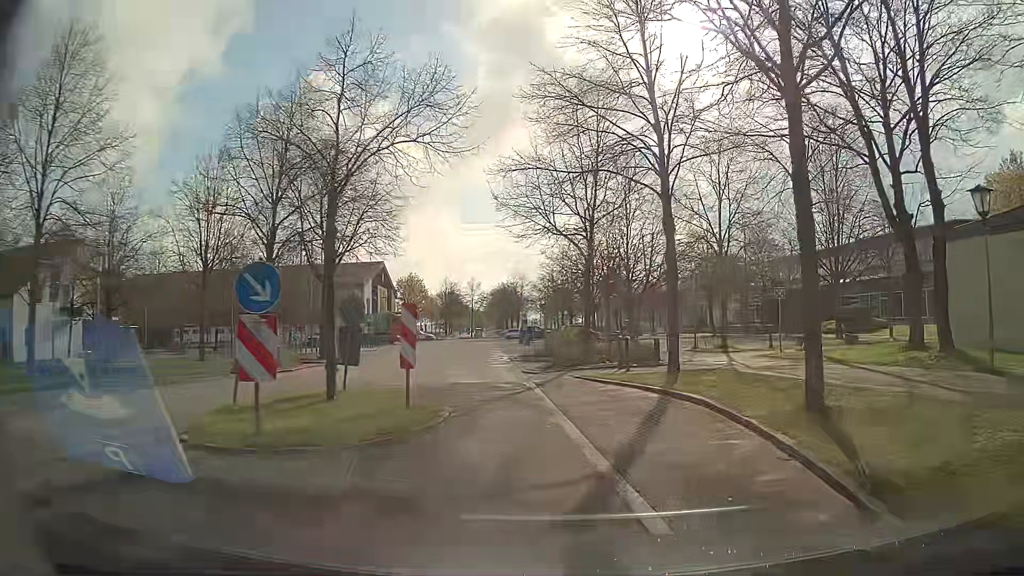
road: residential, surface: asphalt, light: Day
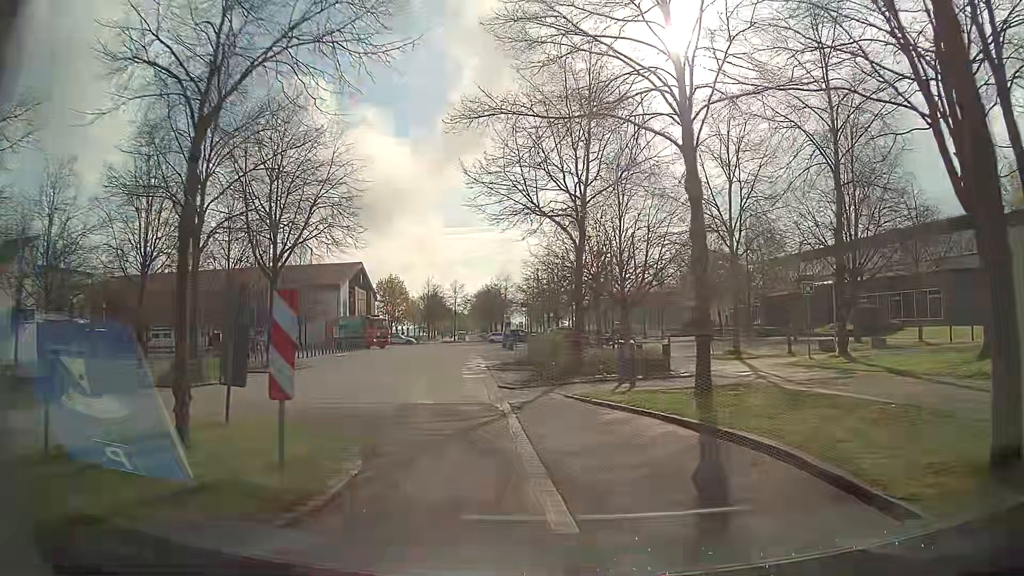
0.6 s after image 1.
(0.0, +4.5) m; 0°
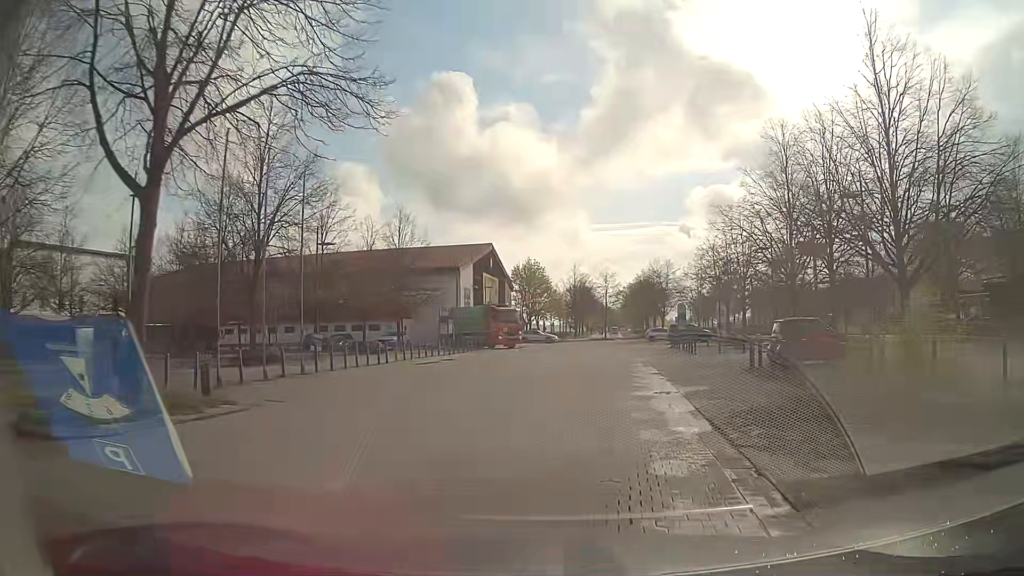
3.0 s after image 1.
(-2.1, +17.6) m; -12°
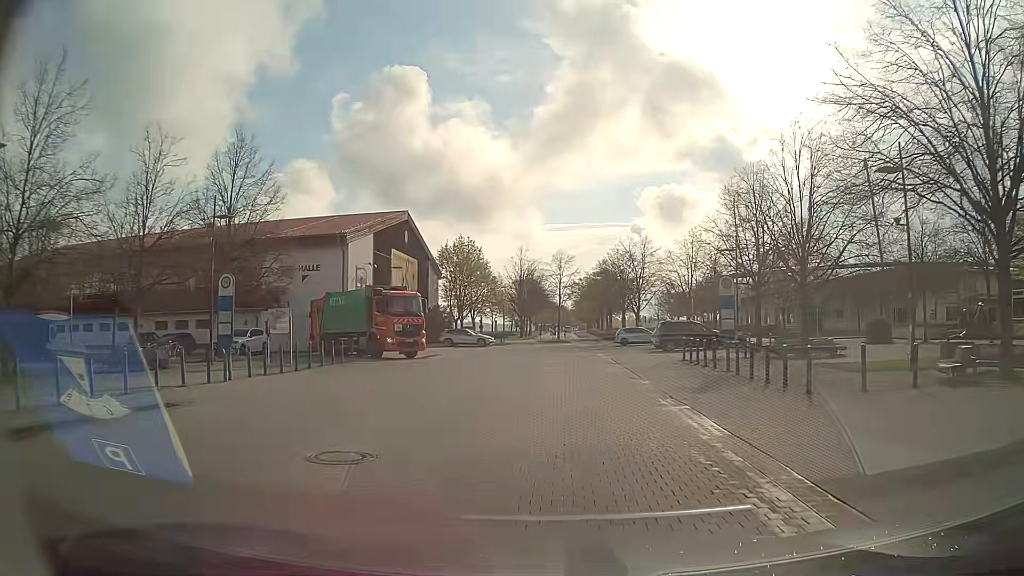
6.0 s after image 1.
(+1.1, +22.3) m; +3°
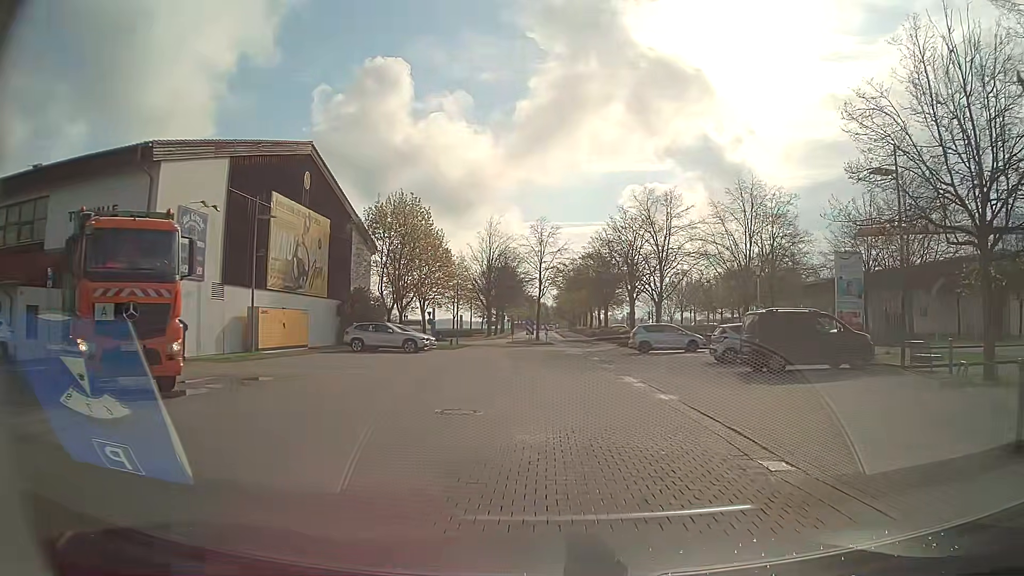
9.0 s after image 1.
(+0.4, +22.5) m; +2°
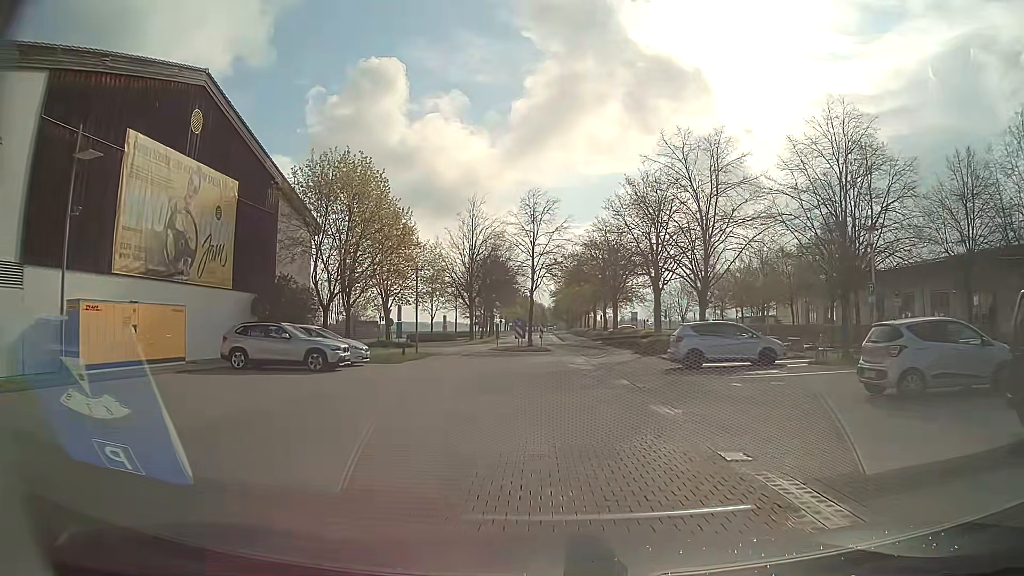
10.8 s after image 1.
(+0.2, +13.5) m; 0°
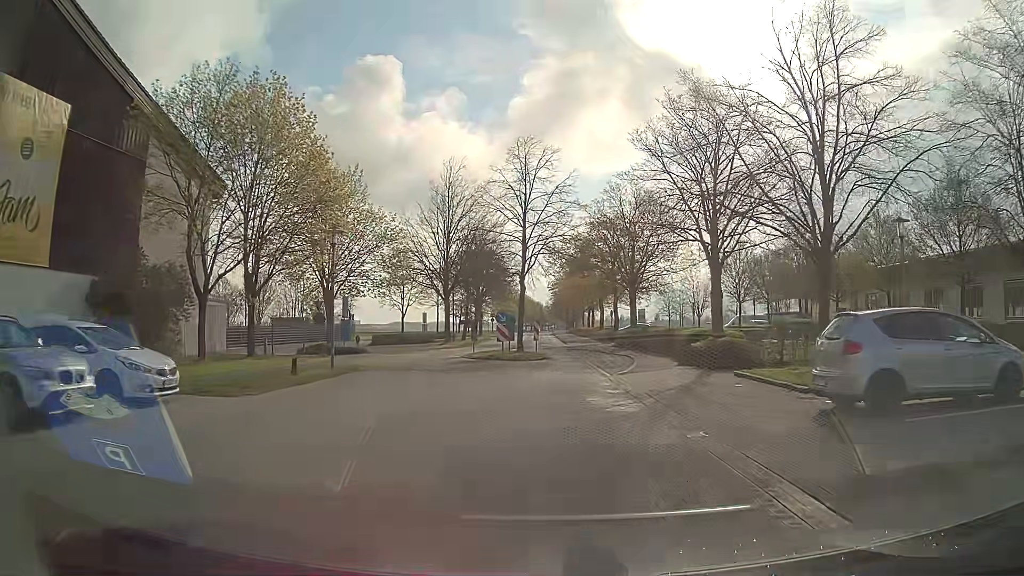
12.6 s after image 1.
(+0.1, +13.5) m; 0°
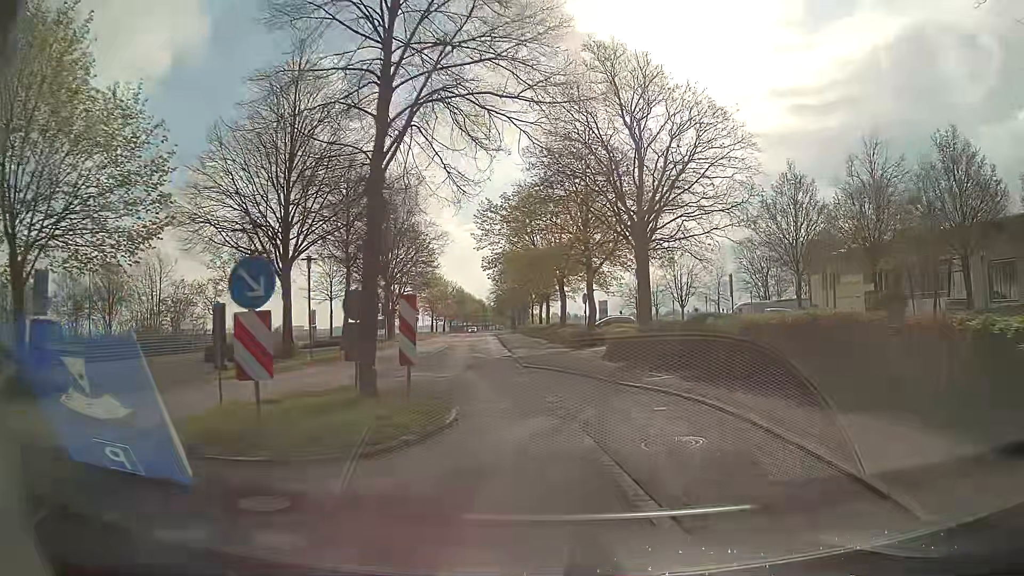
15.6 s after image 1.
(+0.5, +22.6) m; +5°
